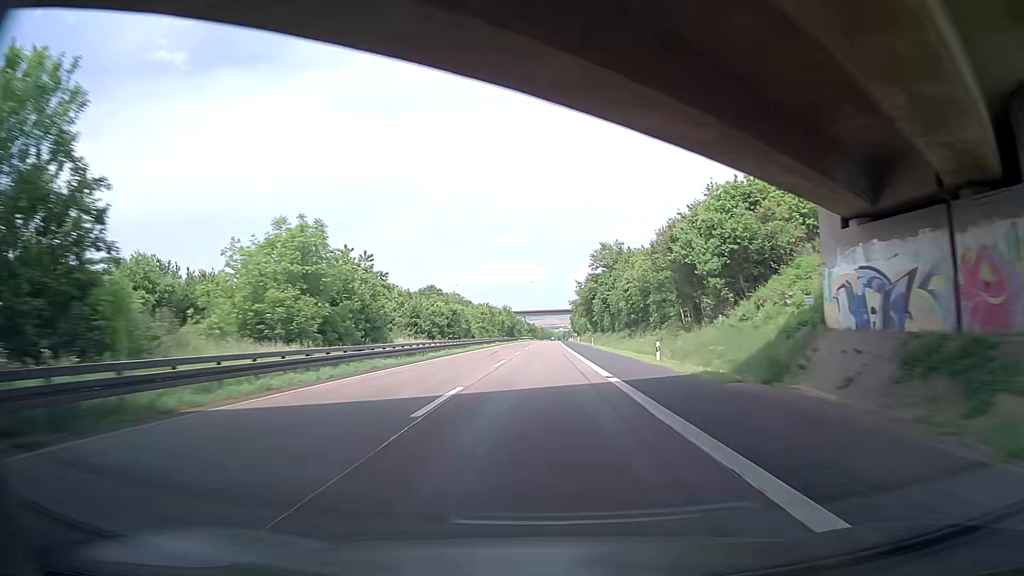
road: motorway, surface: asphalt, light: Day
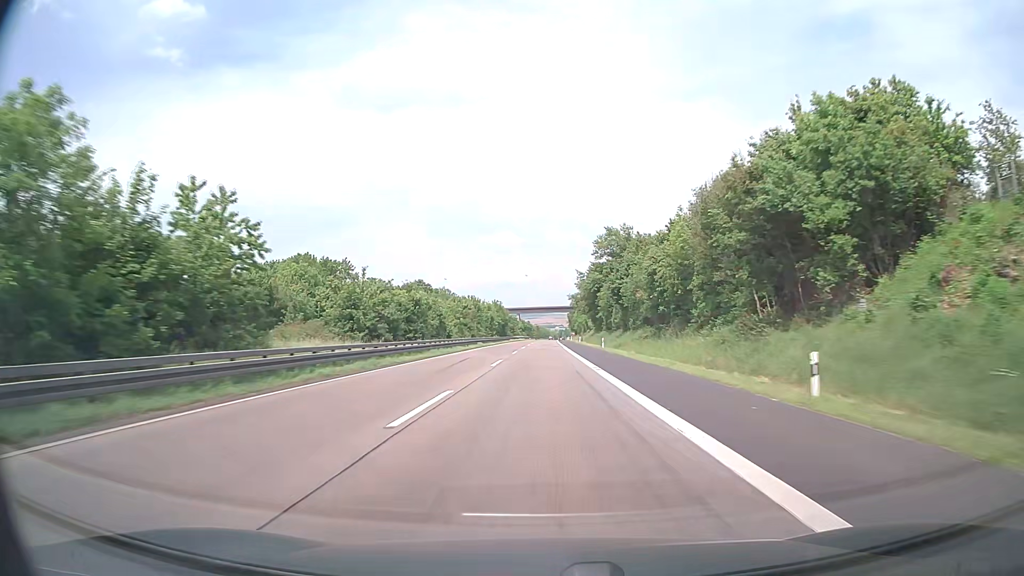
(-0.2, +19.1) m; -1°
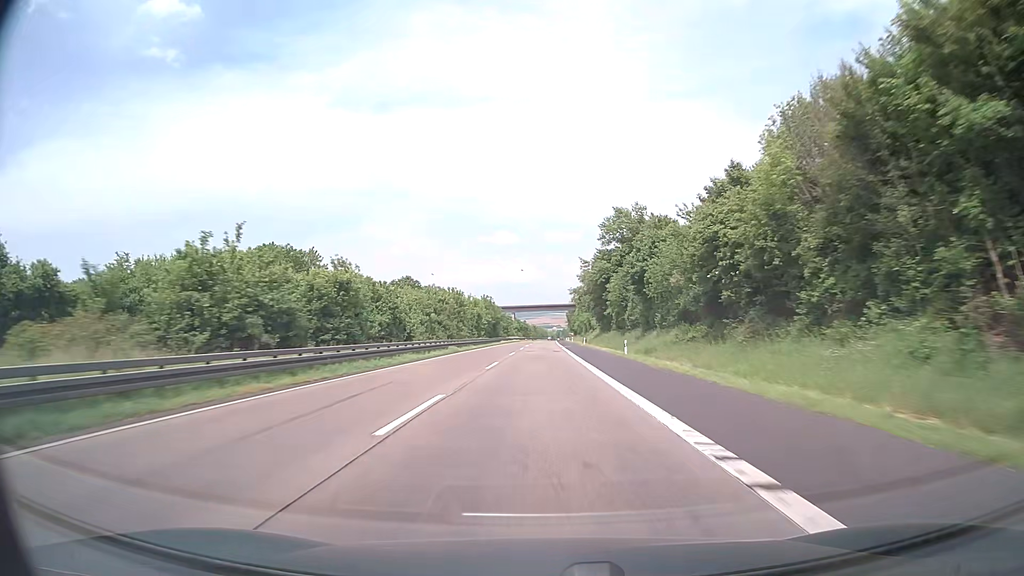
(+0.3, +19.1) m; +1°
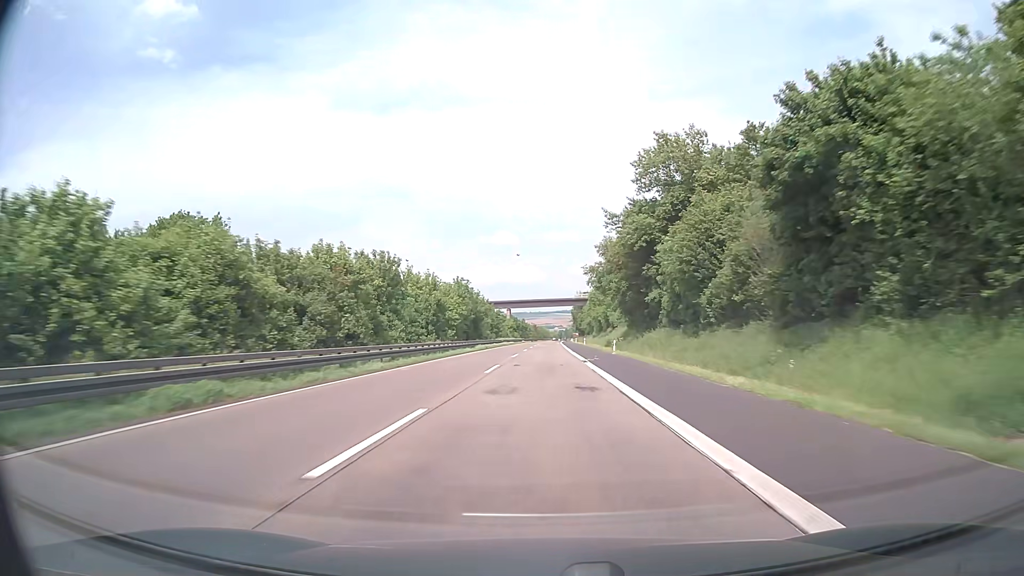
(0.0, +38.2) m; 0°
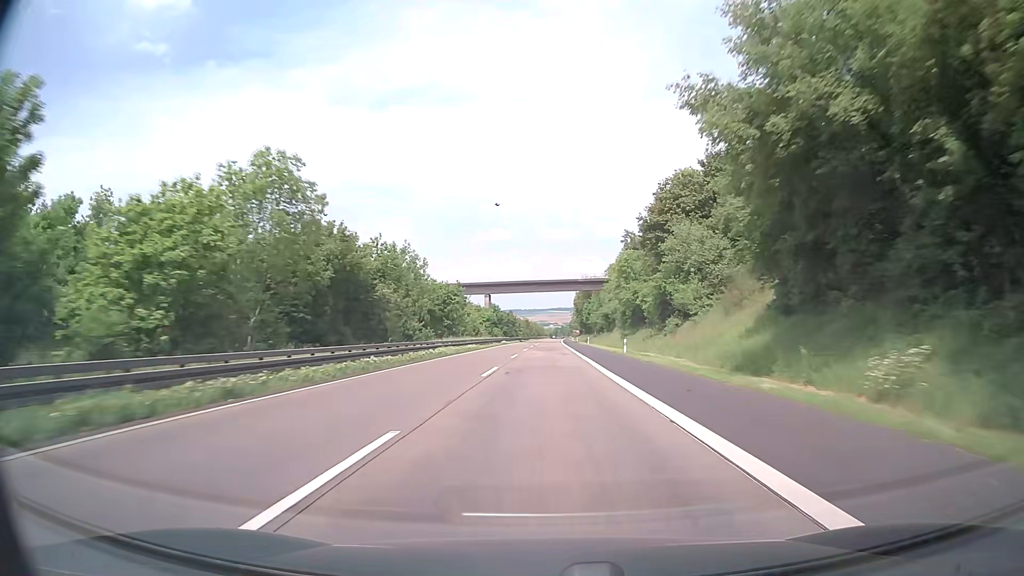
(+0.1, +57.2) m; 0°
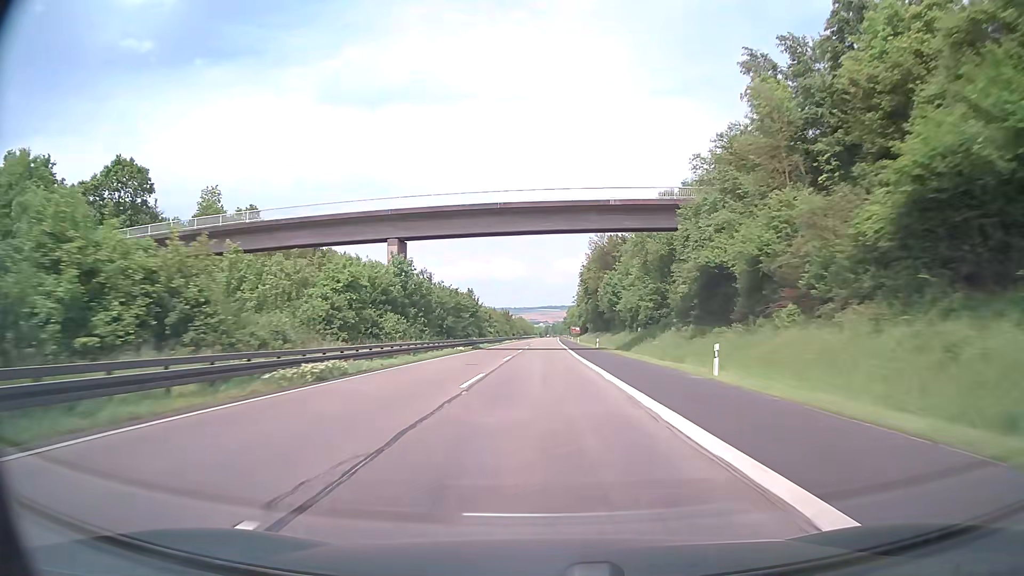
(+1.1, +76.3) m; +1°
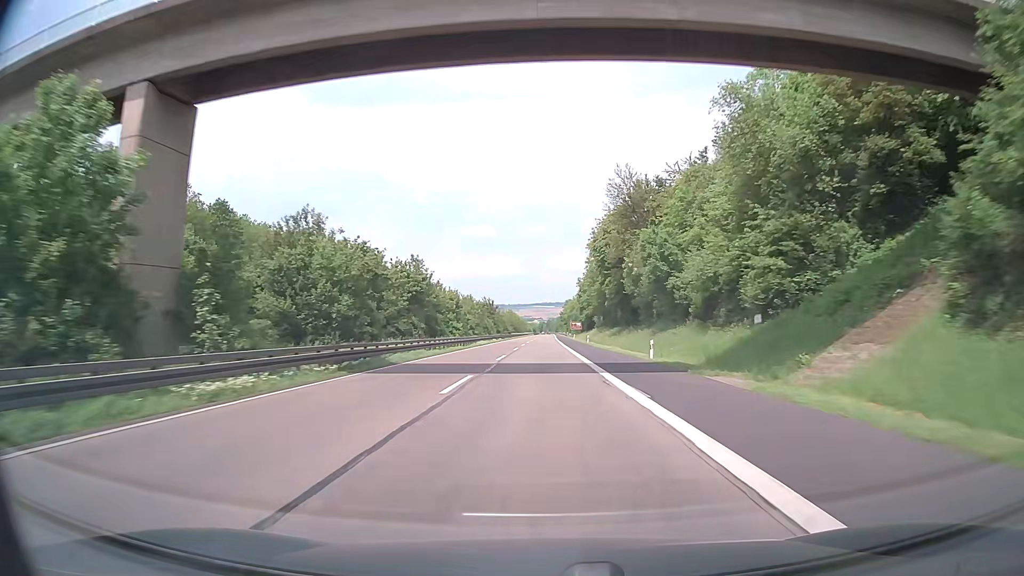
(0.0, +38.2) m; 0°
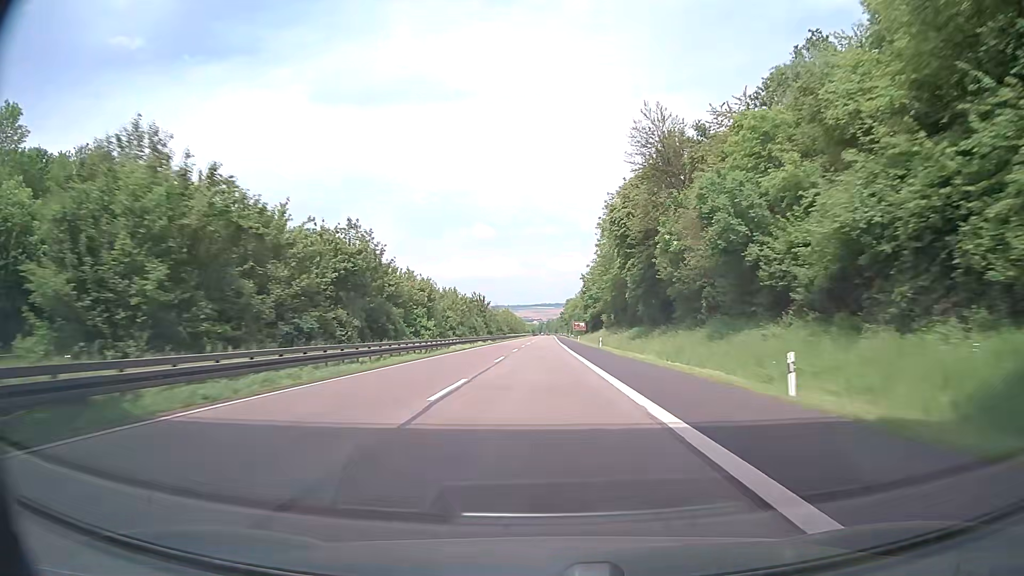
(0.0, +19.1) m; 0°
(0, +10) (0, +20) (0, +30) (0, +40) (0, +50) (0, +60) (0, +70) (0, +80) (0, +90) (0, +100) m
